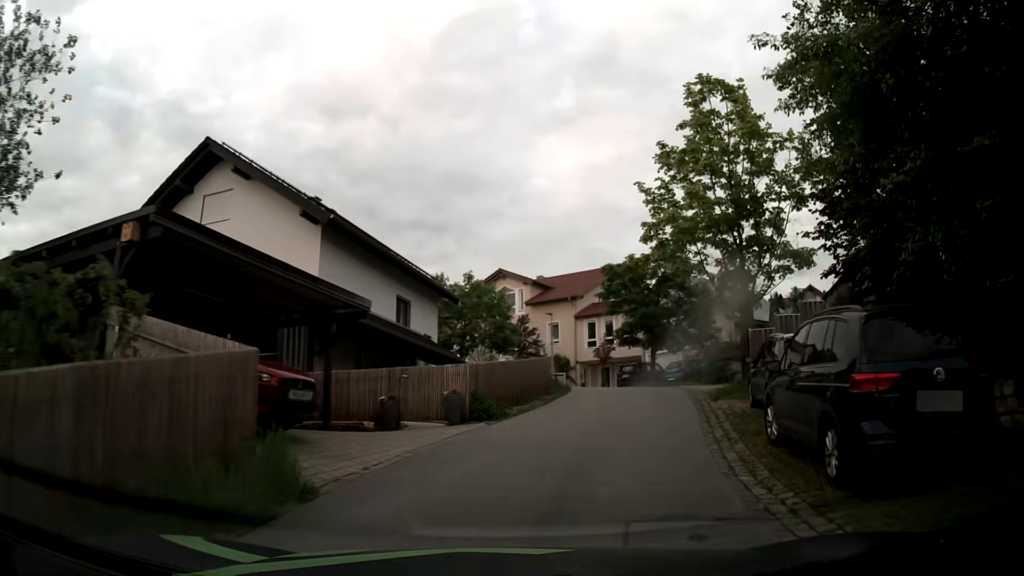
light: Day
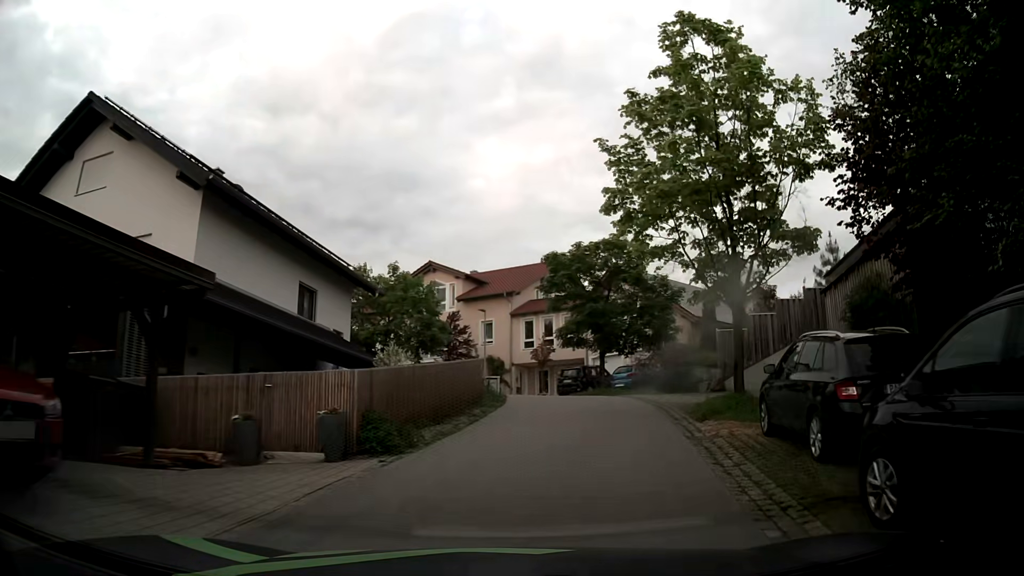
(+0.2, +4.4) m; +7°
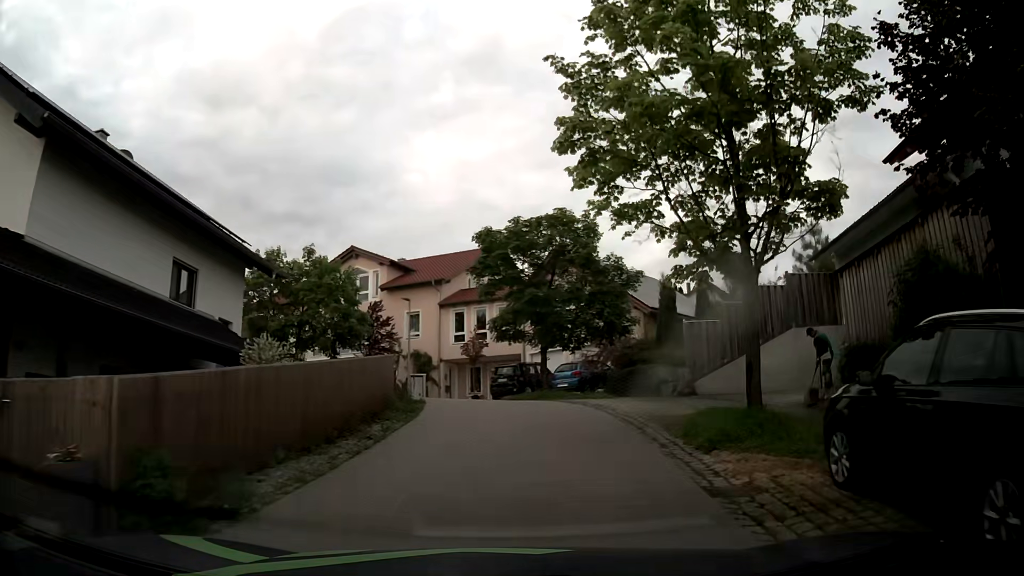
(+0.1, +4.5) m; +5°
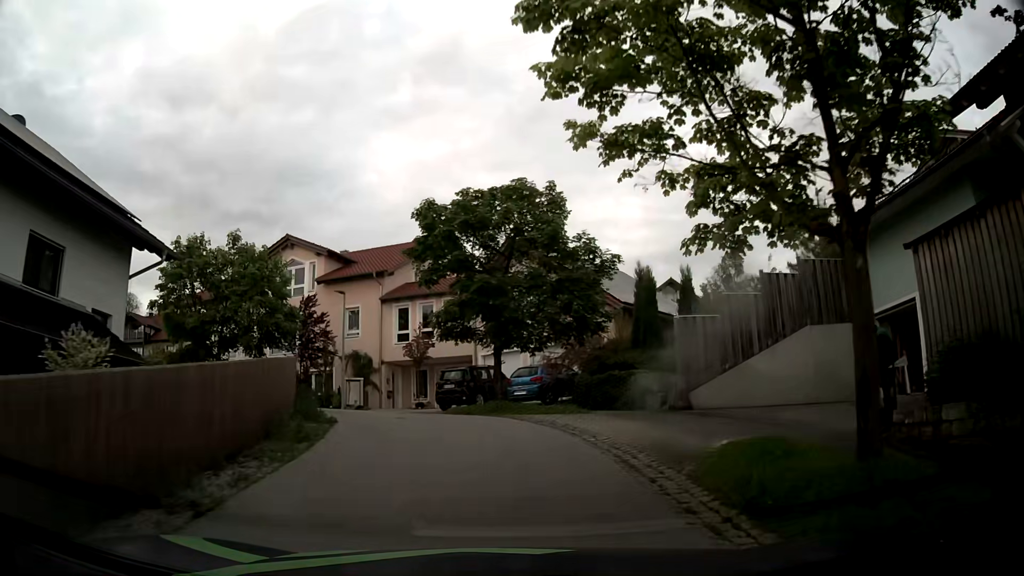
(+0.2, +4.5) m; +3°
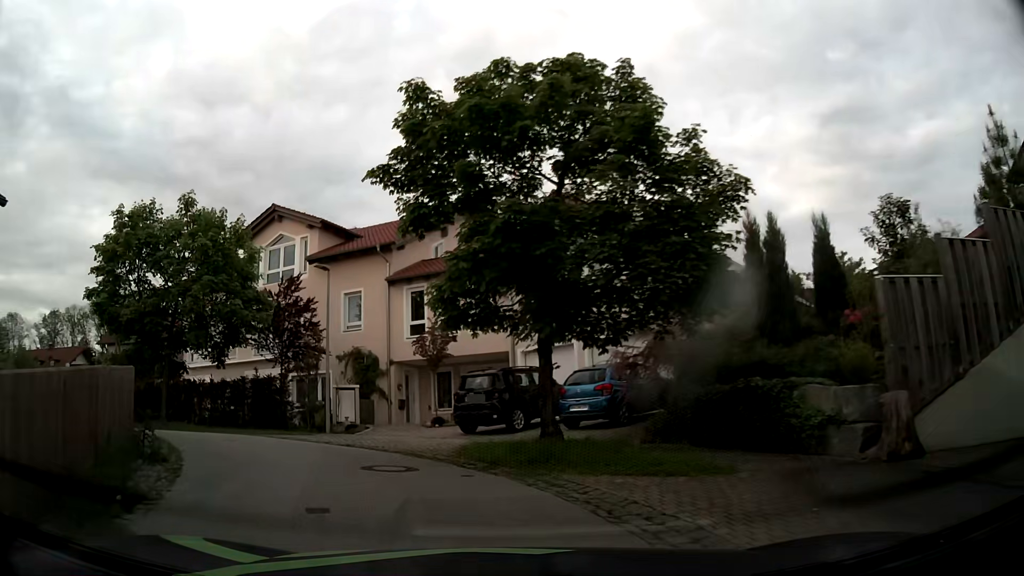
(+0.1, +8.4) m; -2°
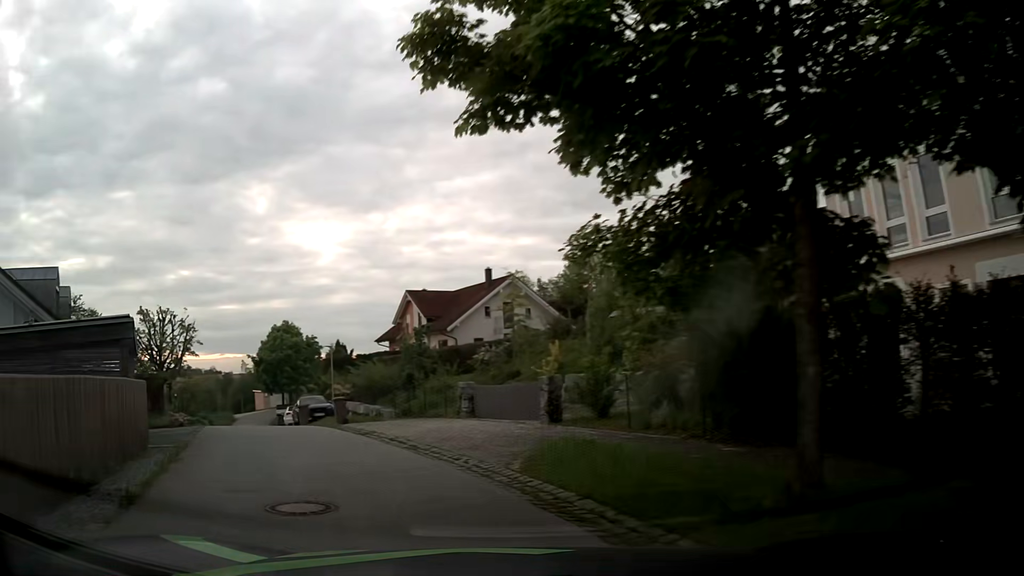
(-7.7, +16.6) m; -55°
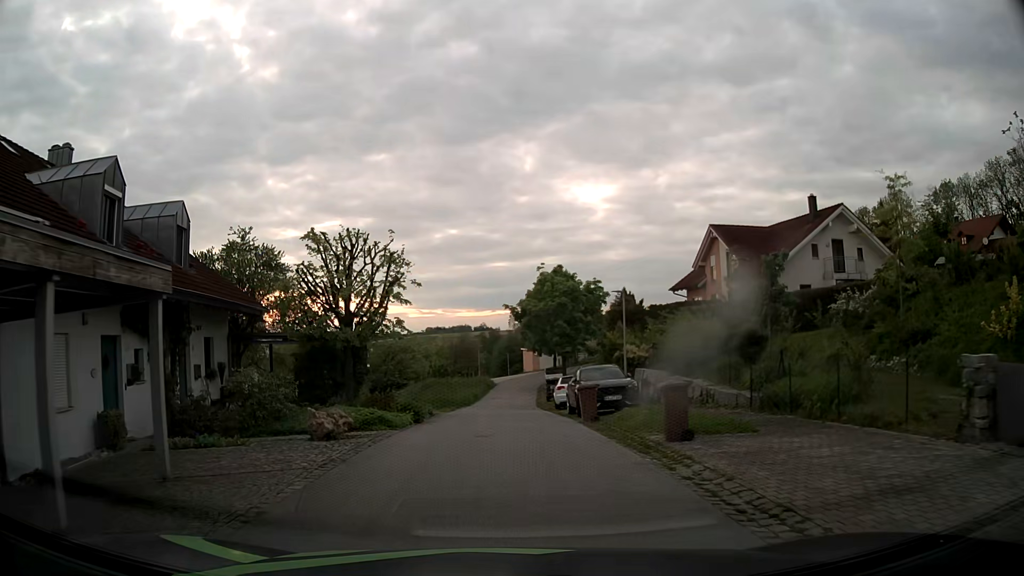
(-3.5, +12.2) m; -24°
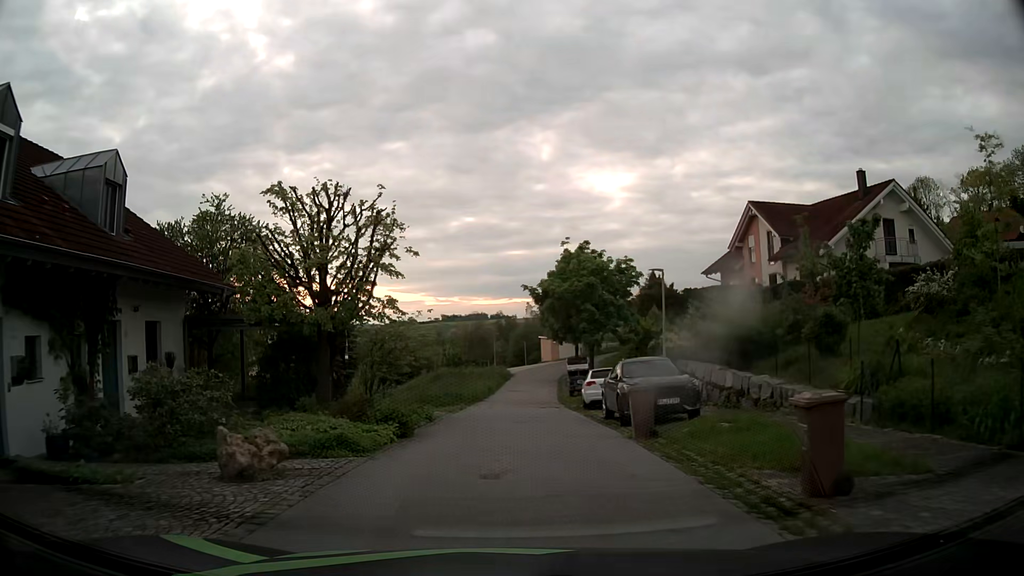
(-0.1, +4.7) m; -2°
